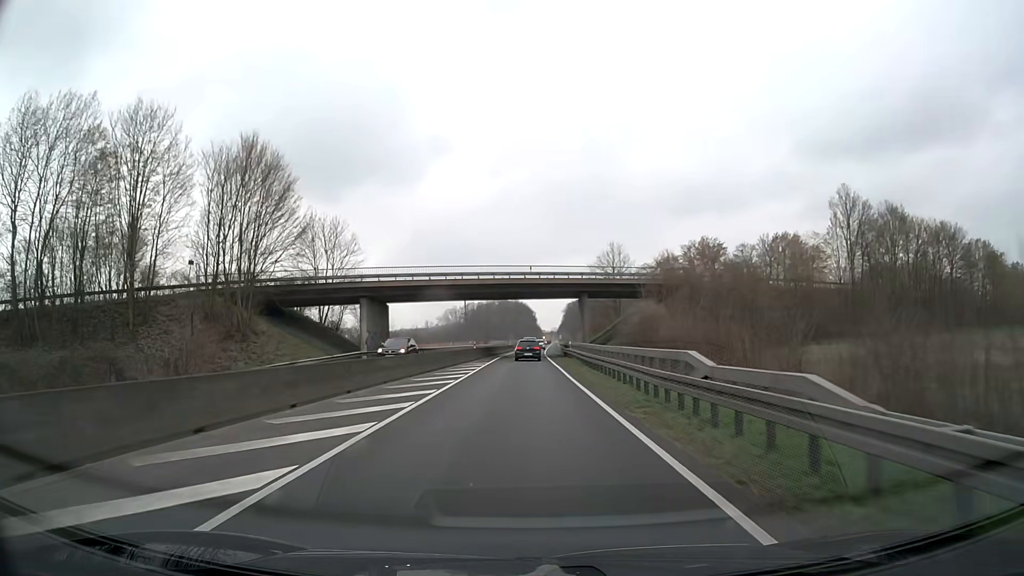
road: trunk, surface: asphalt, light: Day
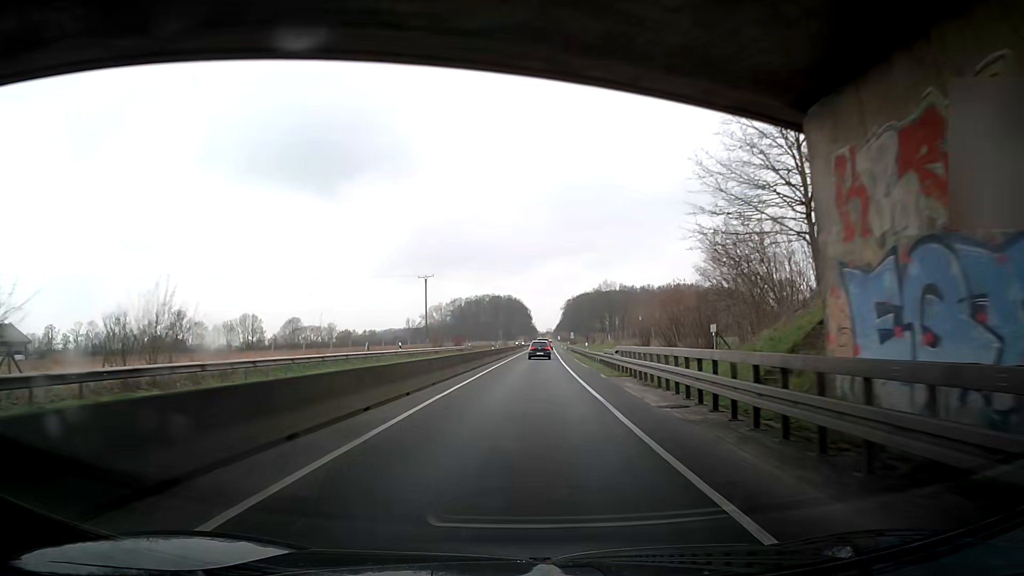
(-0.2, +56.9) m; 0°
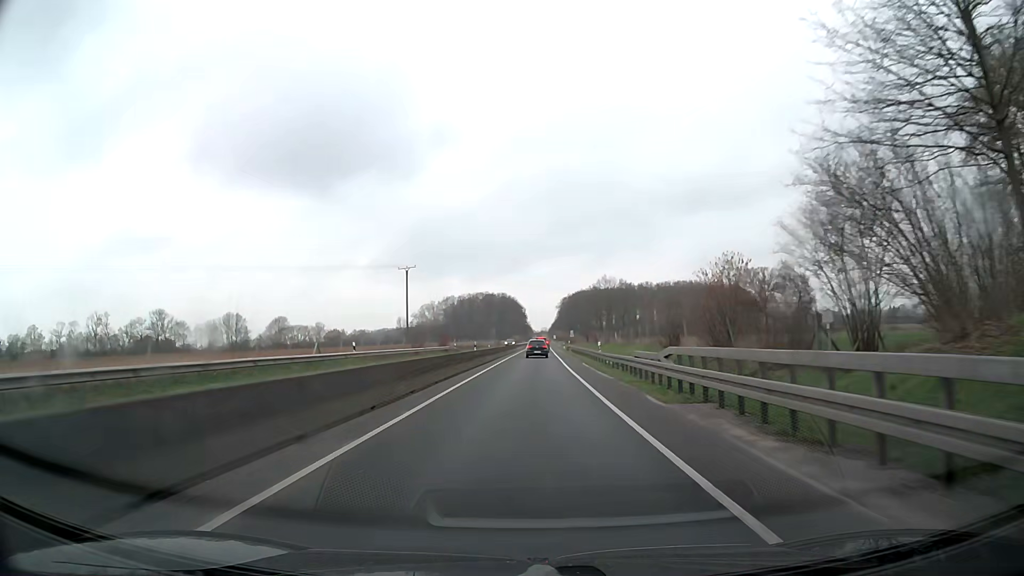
(0.0, +12.2) m; 0°
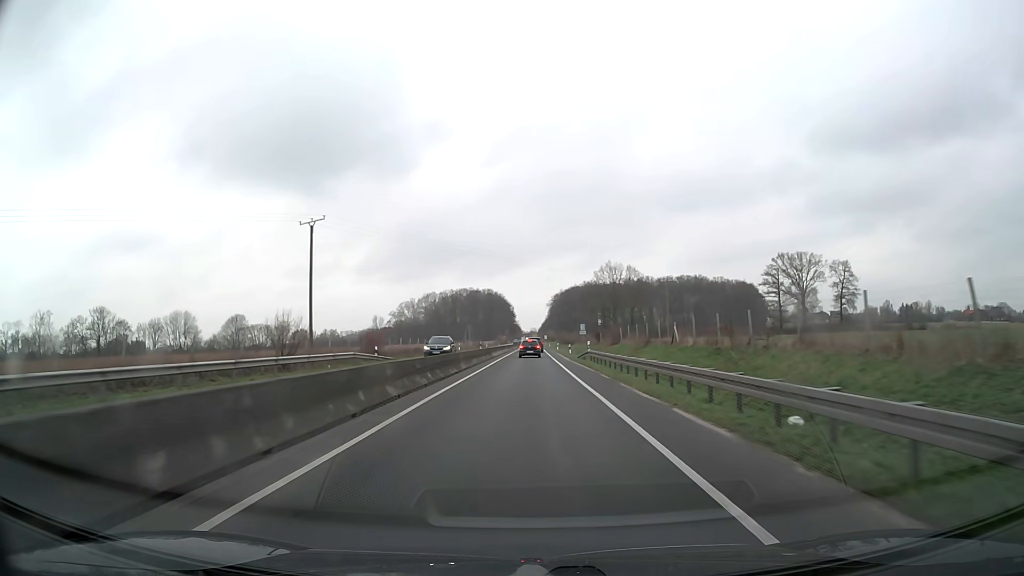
(+0.7, +37.7) m; +1°
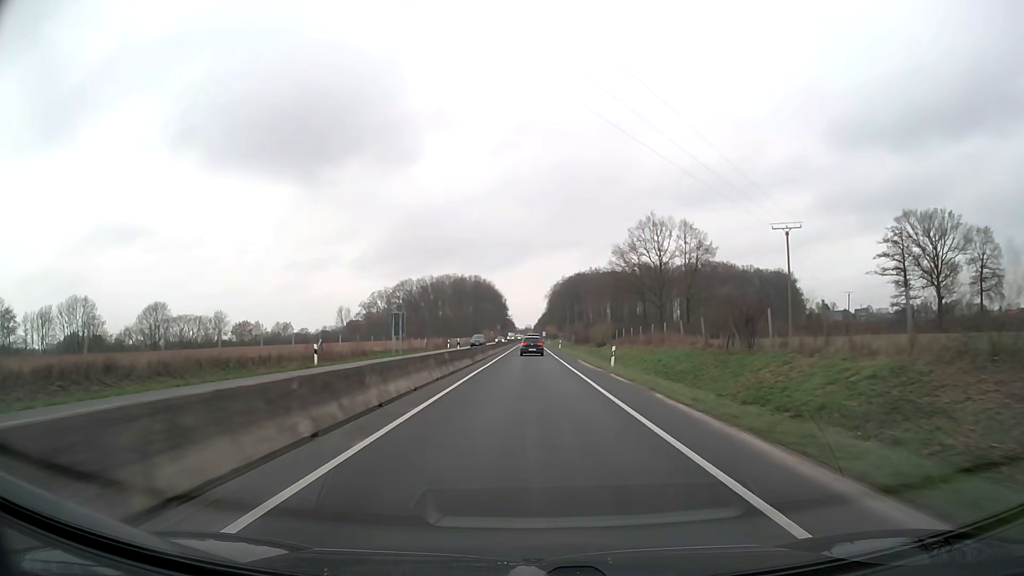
(0.0, +63.2) m; 0°
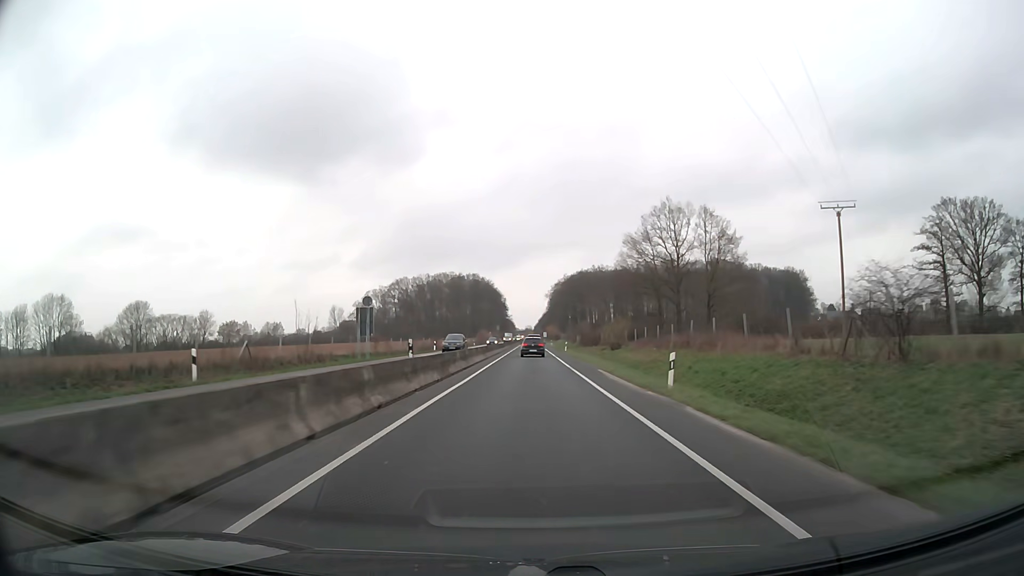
(0.0, +12.2) m; 0°
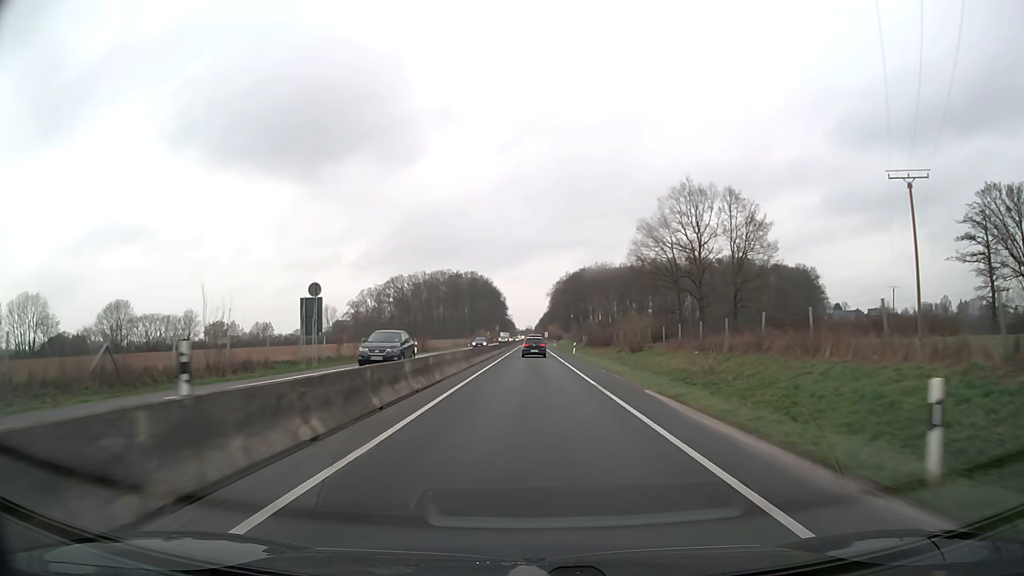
(0.0, +12.0) m; 0°
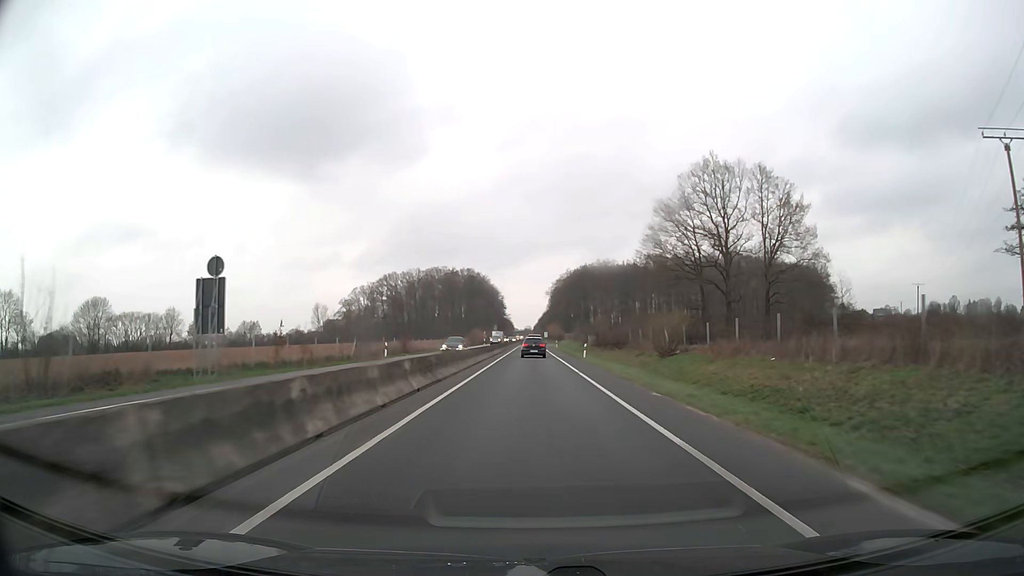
(0.0, +11.9) m; 0°
(0, +10) (0, +20) (0, +30) (0, +40) (0, +50) (0, +60) (0, +70) (0, +80) (0, +90) (0, +100) m
